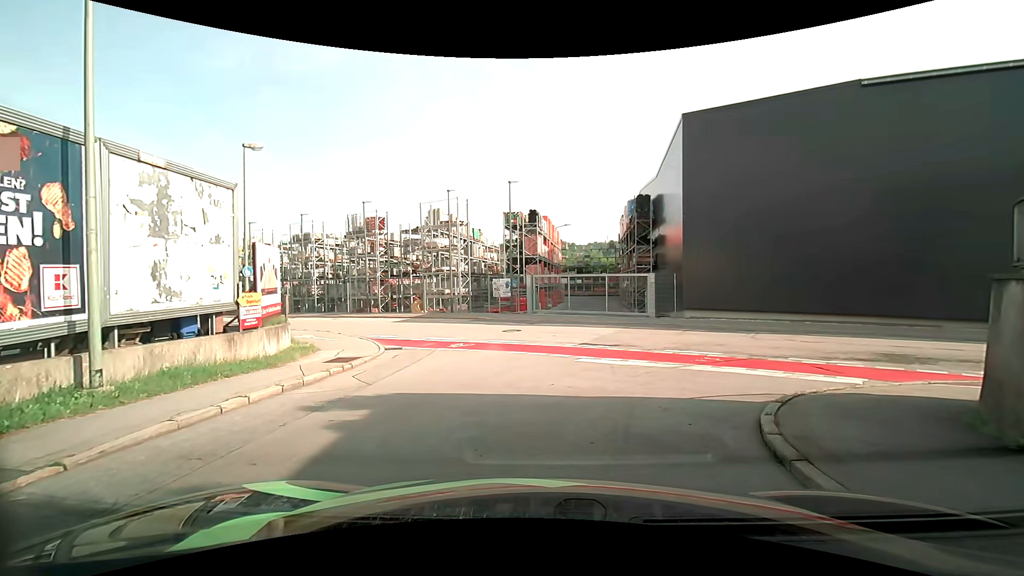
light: Day
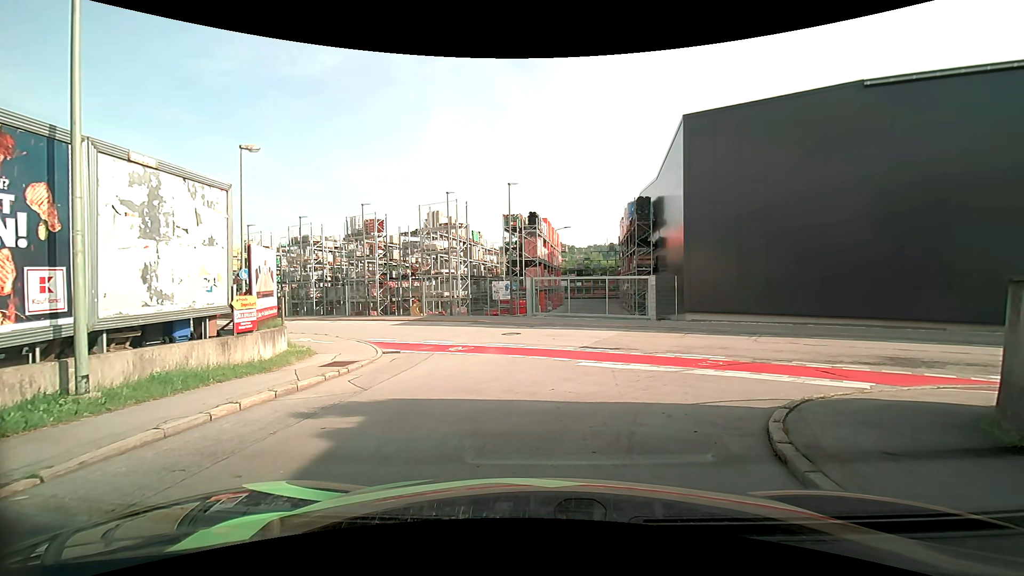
(0.0, +0.2) m; 0°
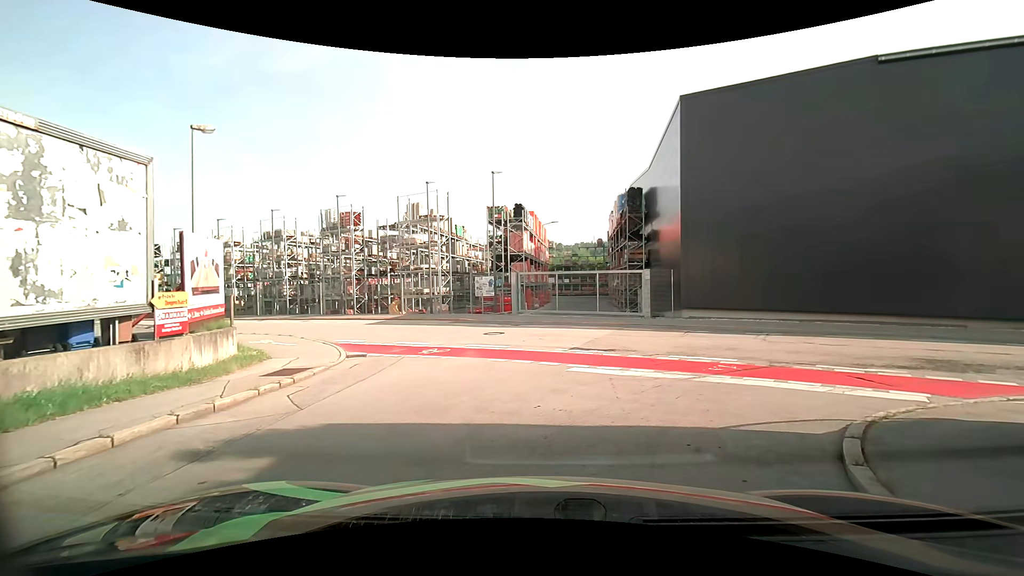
(0.0, +2.0) m; +1°
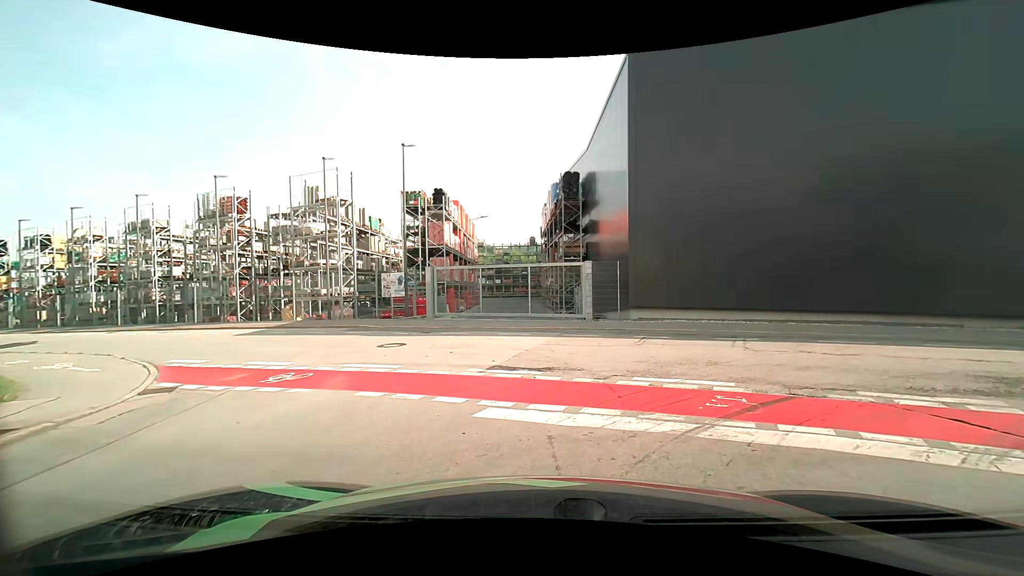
(+0.3, +4.4) m; +7°
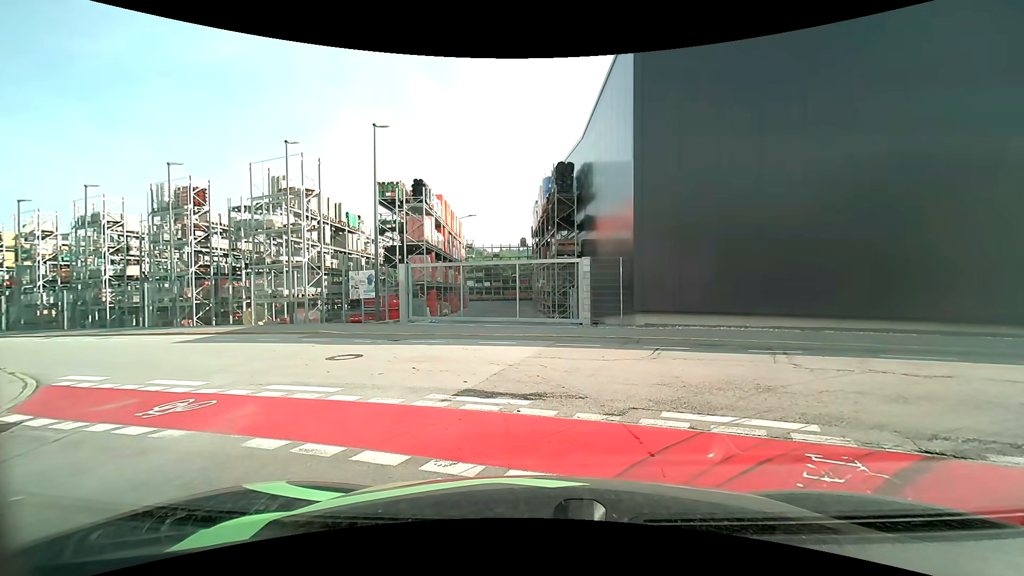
(+0.1, +2.4) m; +3°
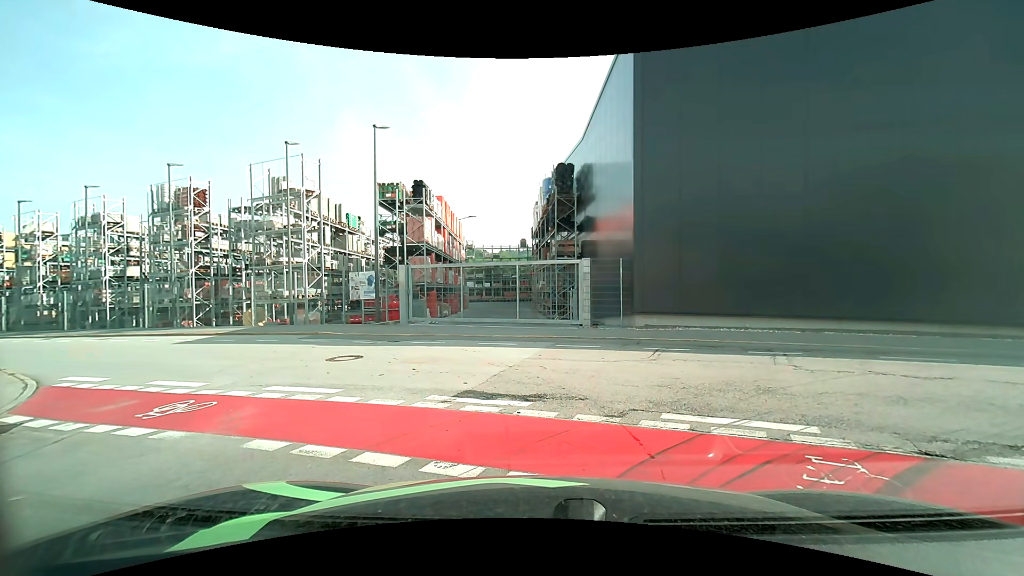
(0.0, +0.1) m; 0°
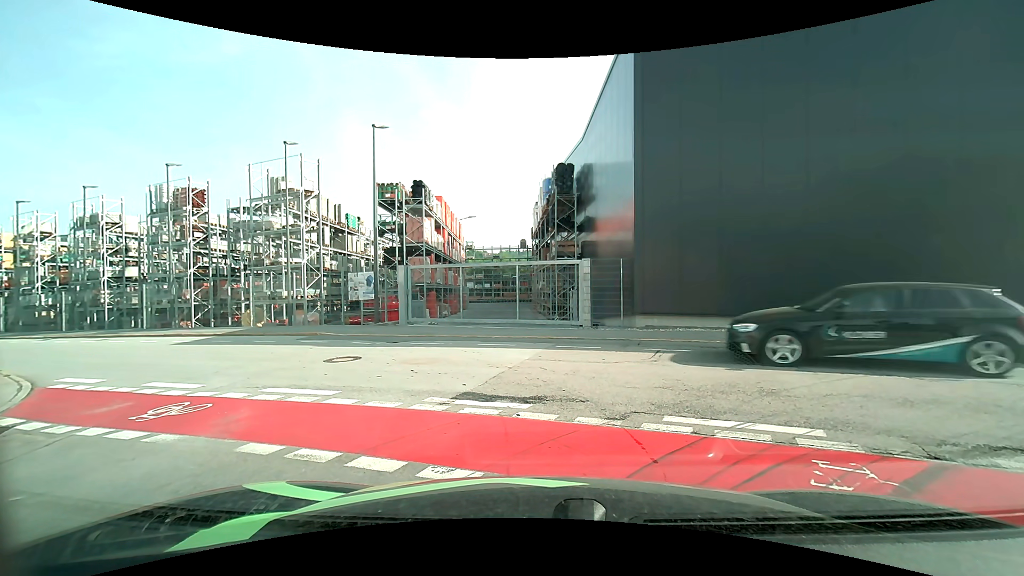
(0.0, +0.1) m; 0°
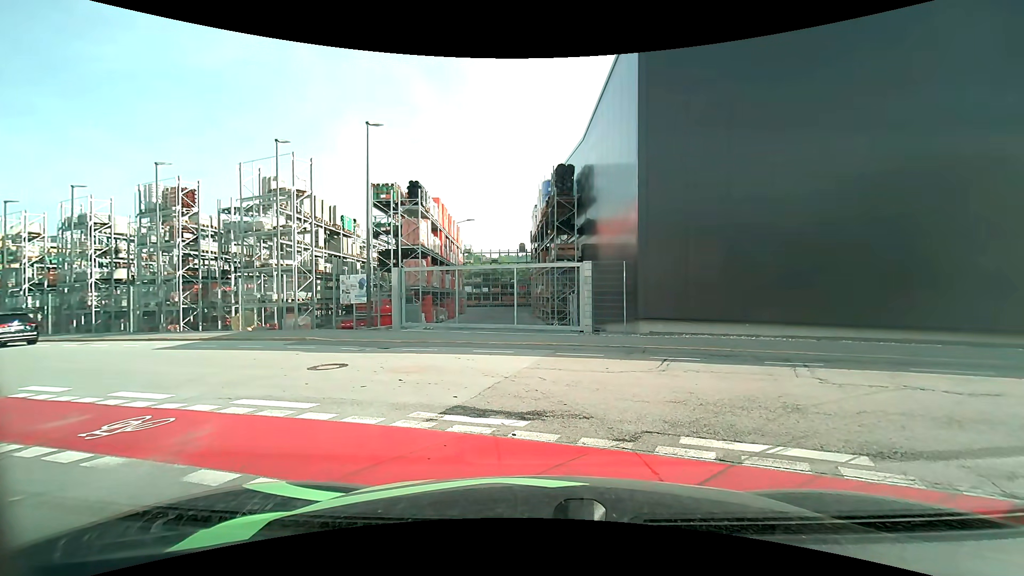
(0.0, +0.7) m; 0°
